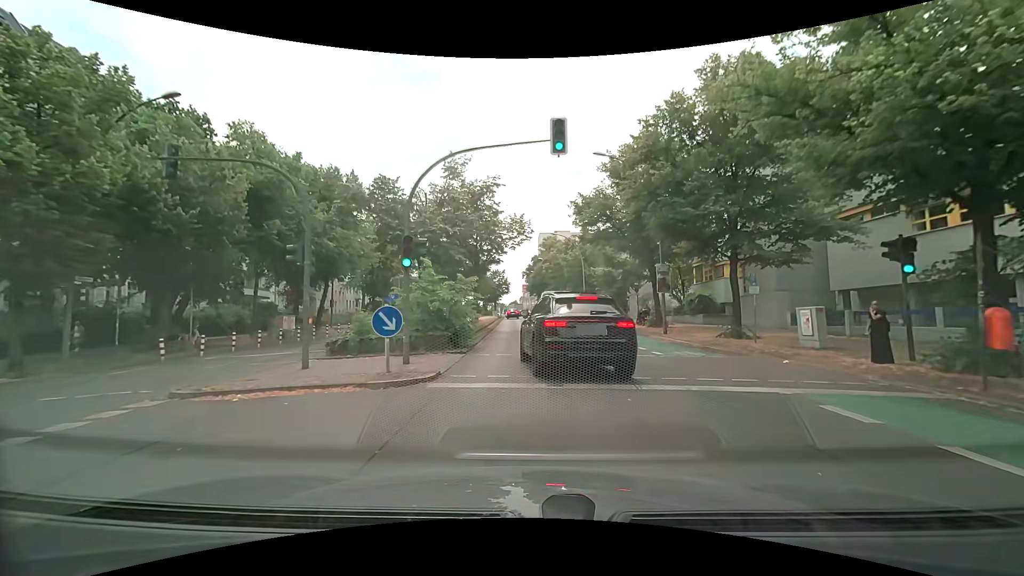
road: primary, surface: asphalt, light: Day
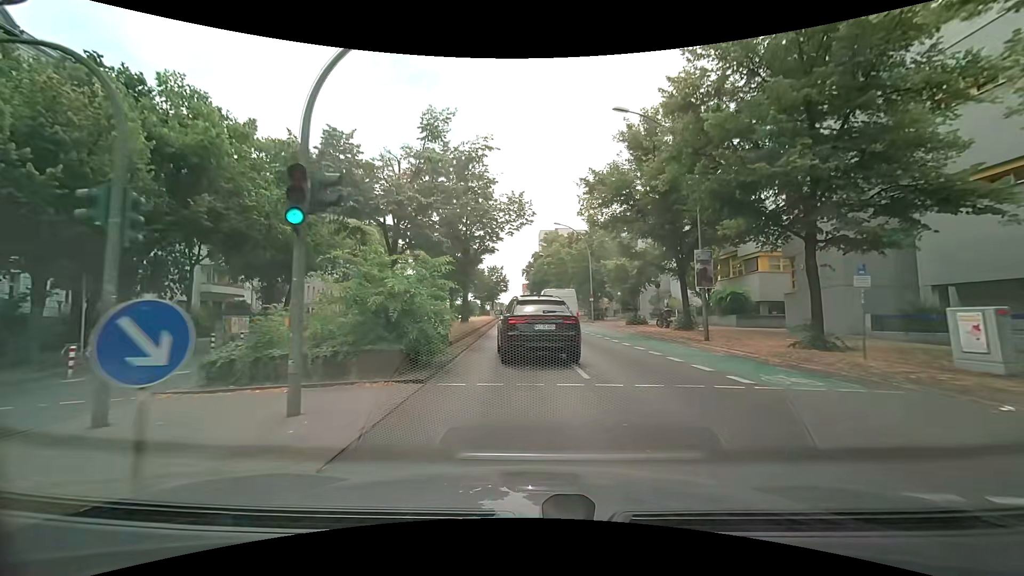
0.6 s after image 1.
(0.0, +6.2) m; 0°
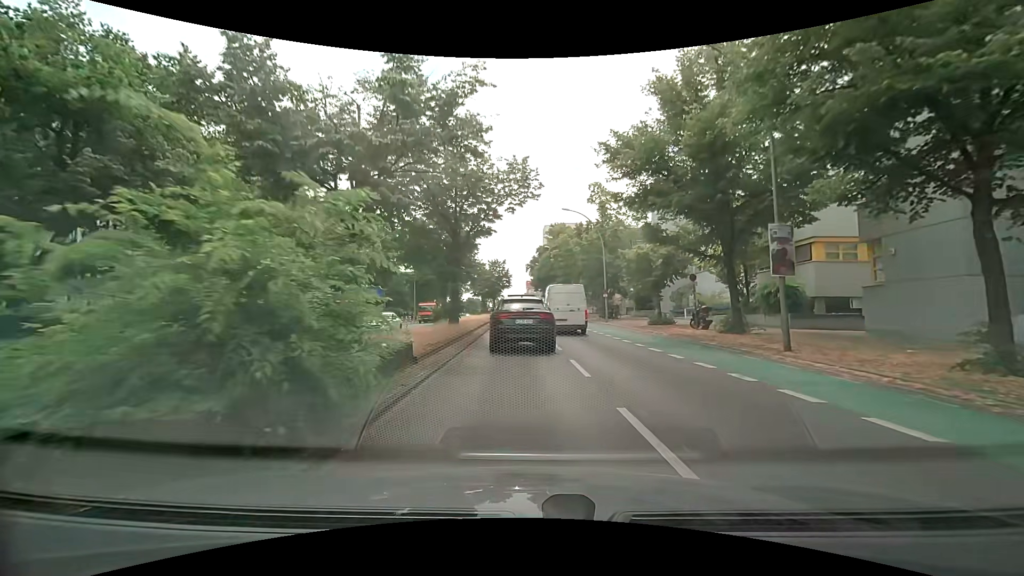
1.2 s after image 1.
(-0.1, +6.1) m; -1°
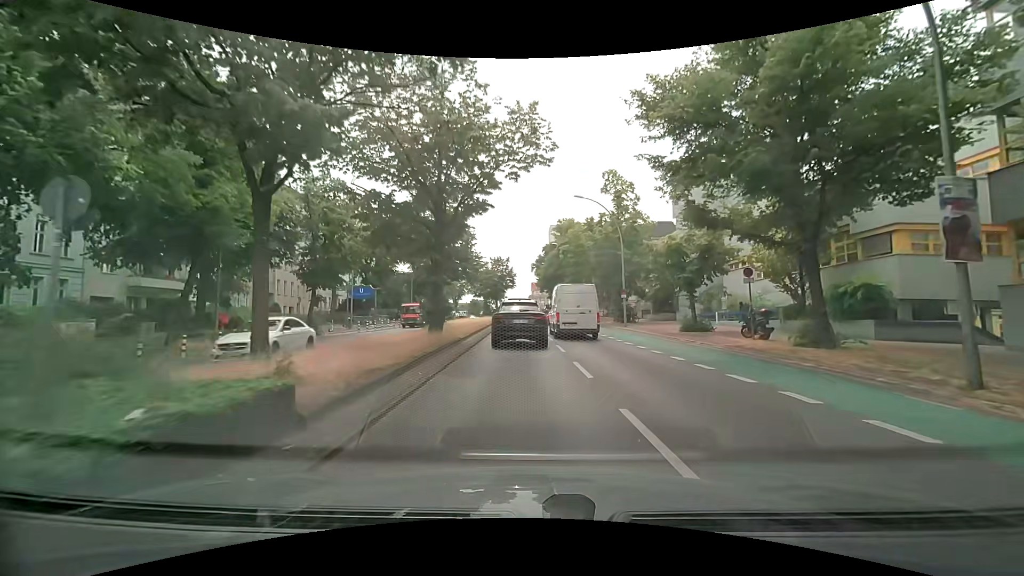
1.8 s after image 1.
(0.0, +5.9) m; 0°
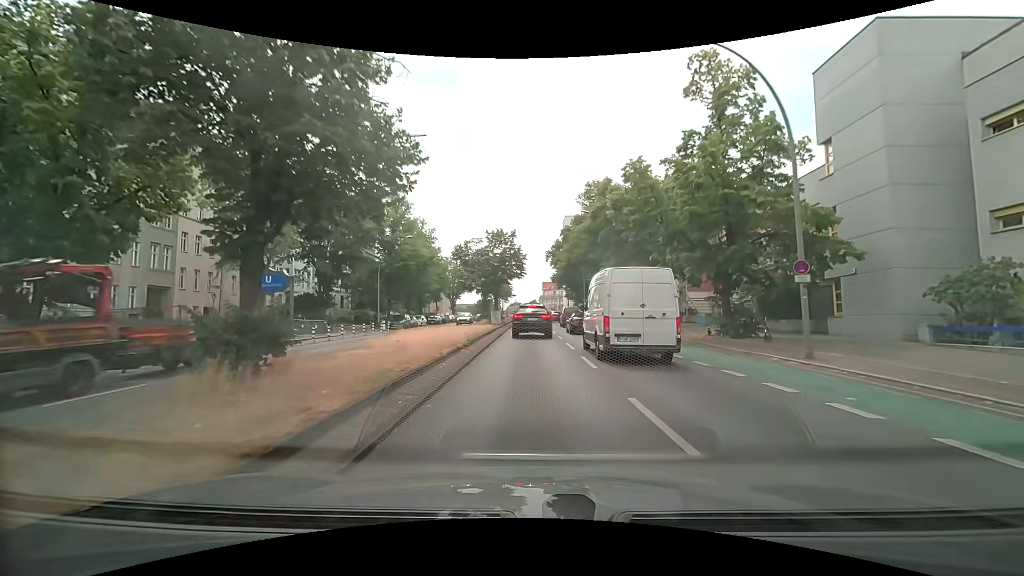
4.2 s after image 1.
(-0.3, +23.1) m; -2°
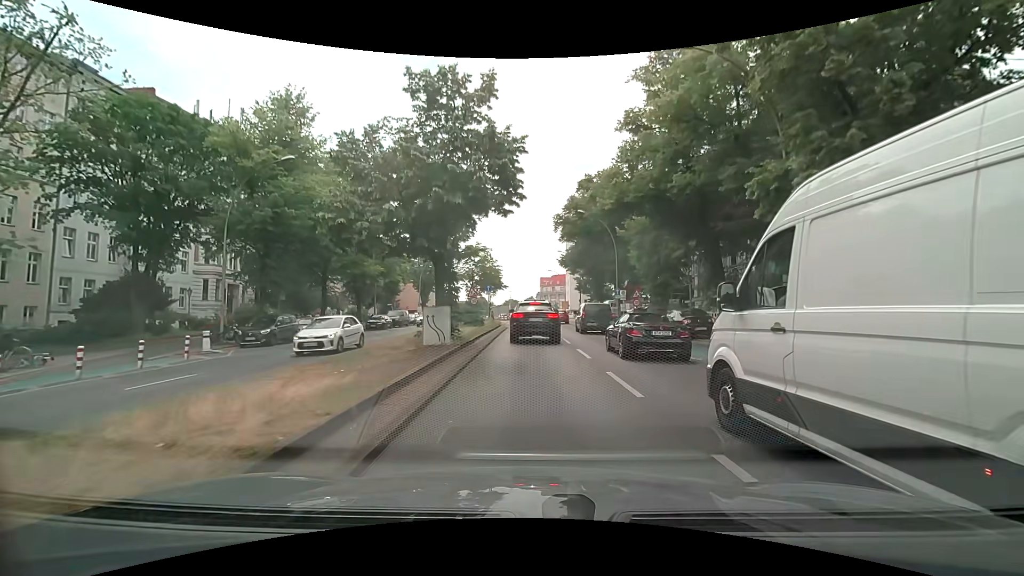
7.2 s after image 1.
(+0.3, +28.0) m; +2°
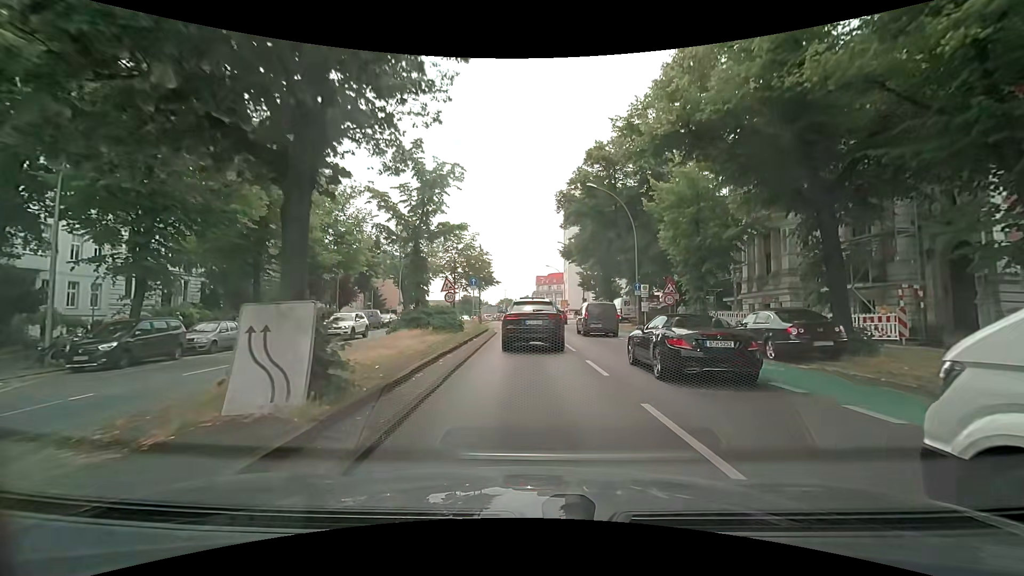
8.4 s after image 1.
(-0.1, +9.5) m; 0°
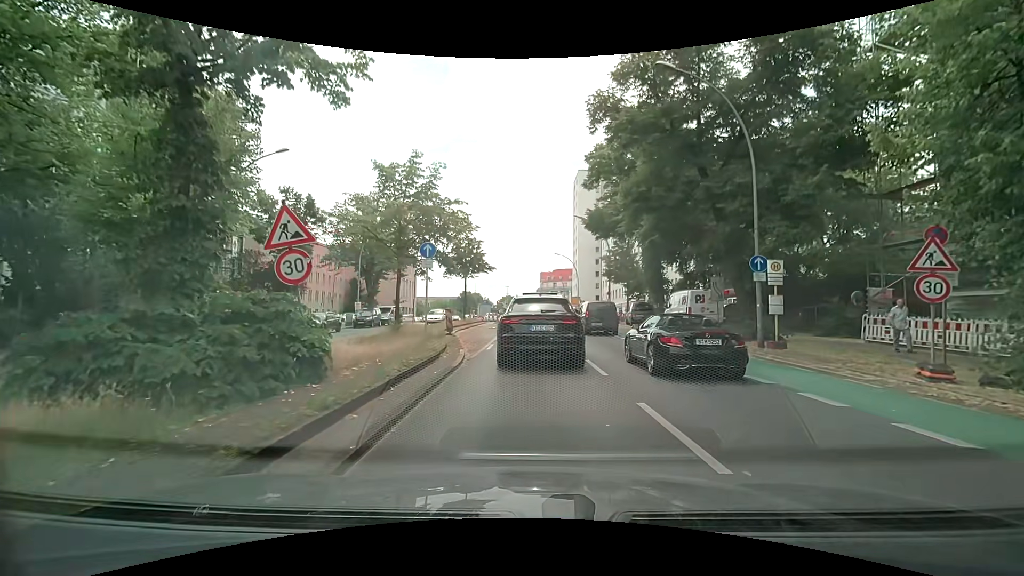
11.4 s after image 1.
(-0.1, +17.5) m; +1°
